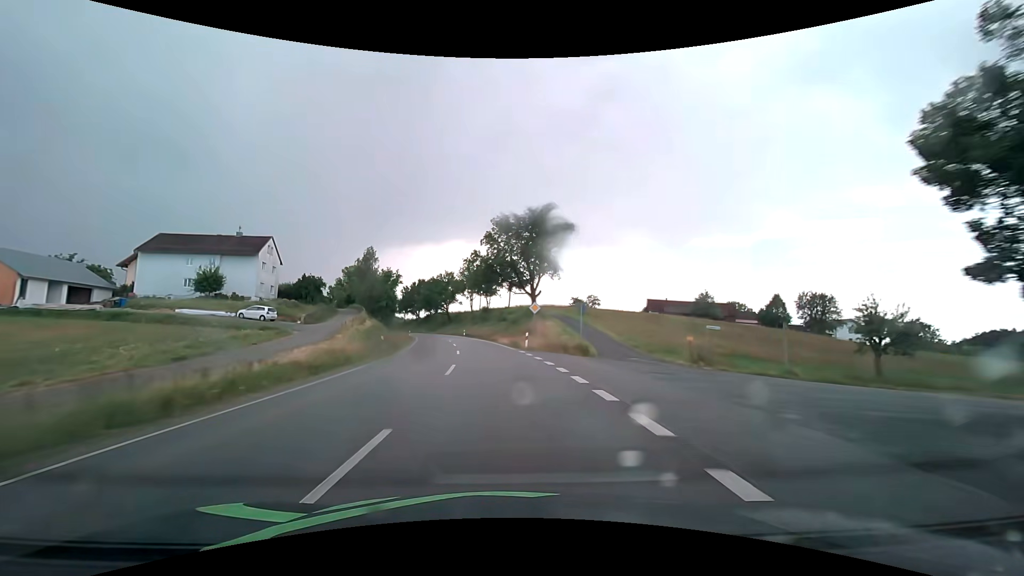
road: secondary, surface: asphalt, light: Day
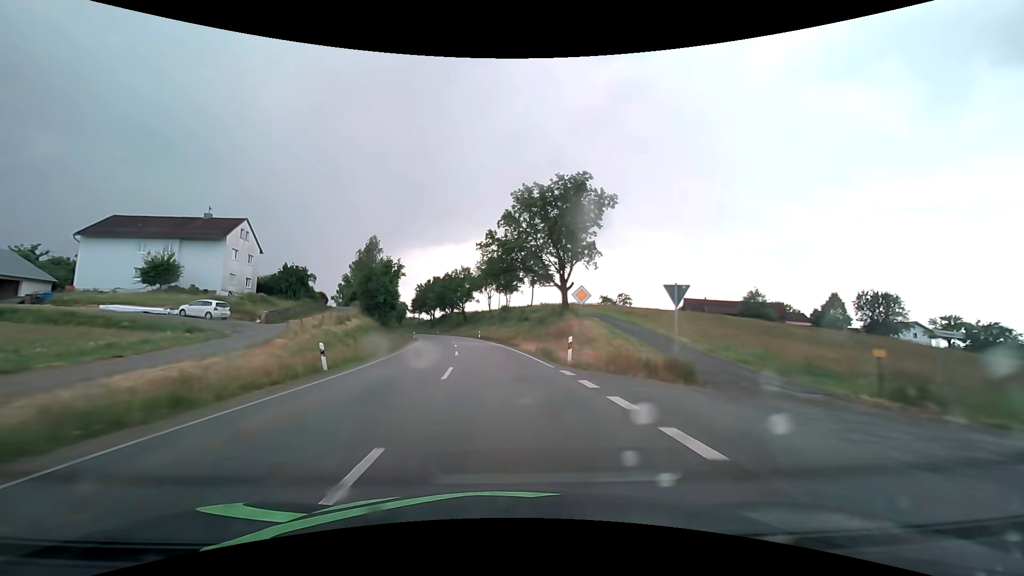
(-0.3, +13.2) m; -2°
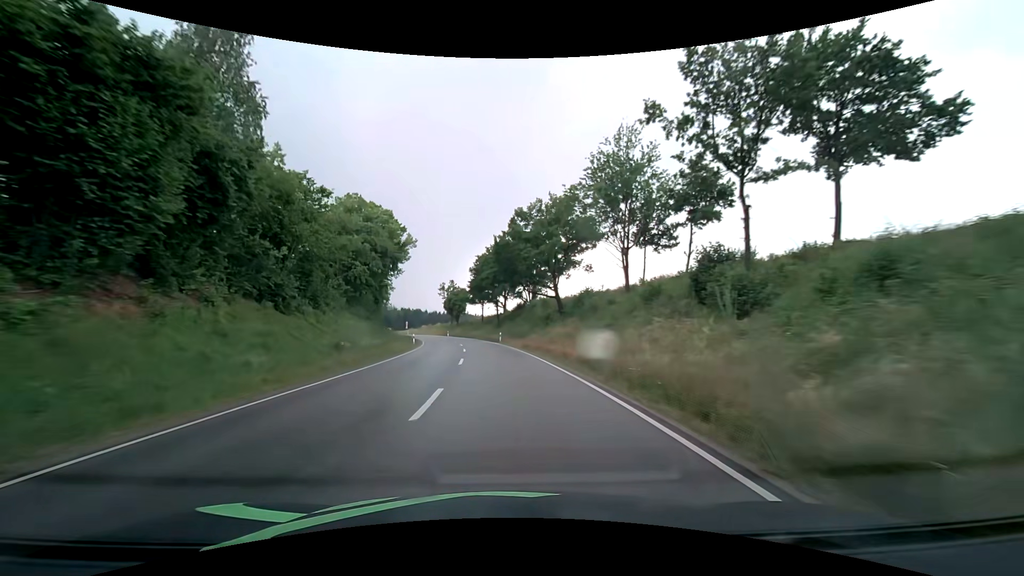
(-6.1, +66.2) m; -10°
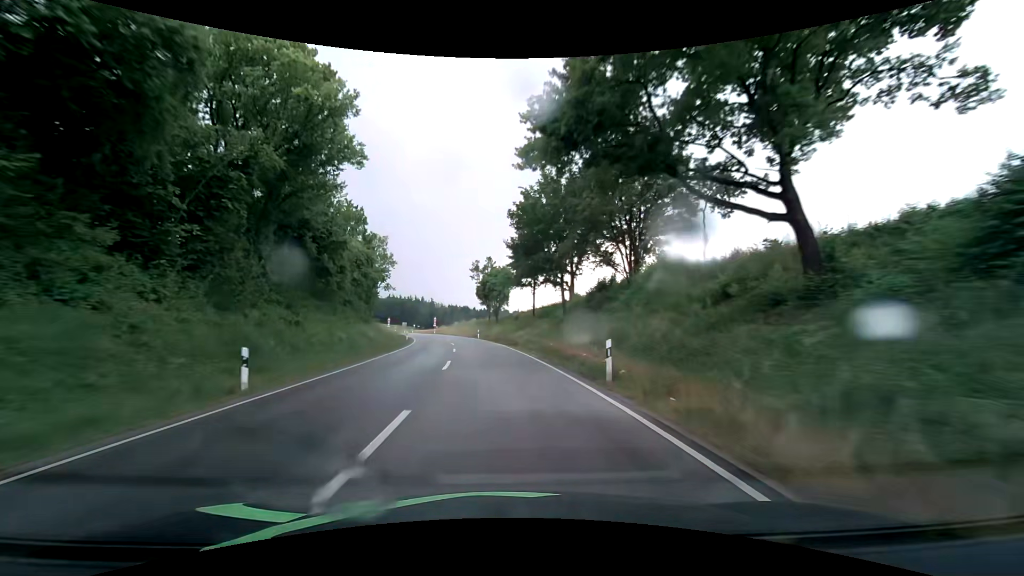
(-1.7, +39.2) m; -6°
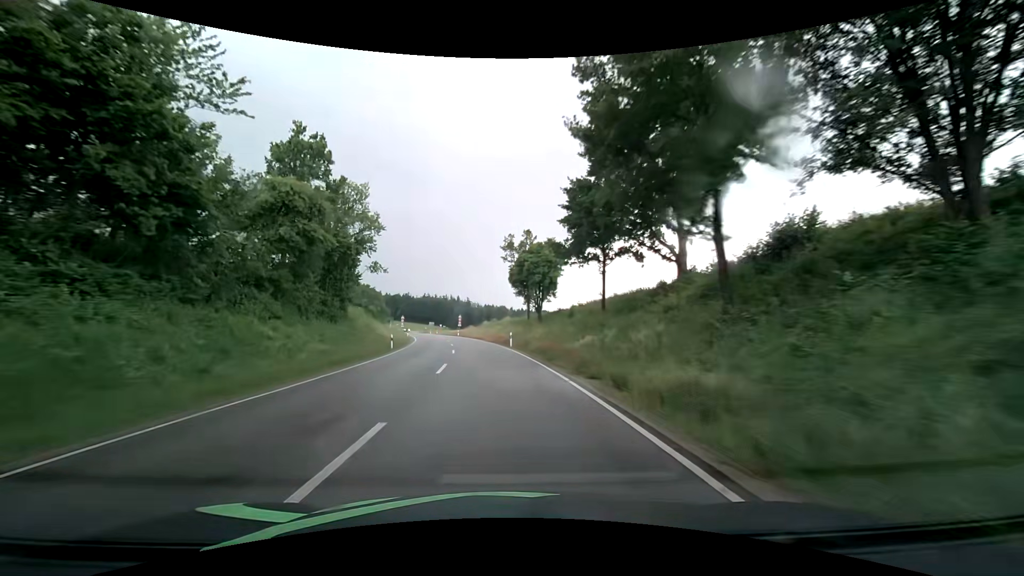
(-0.9, +24.9) m; -4°
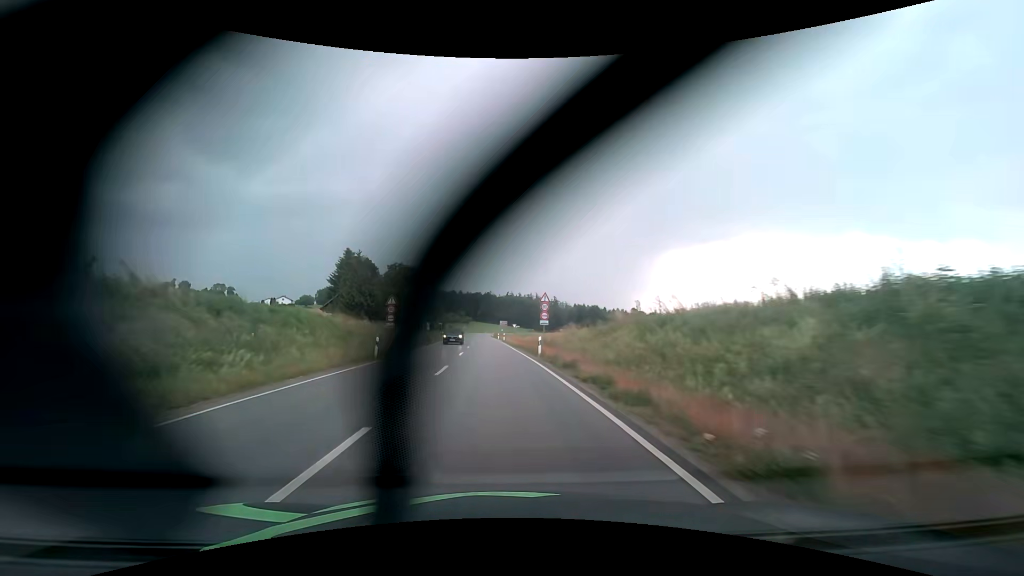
(-5.6, +60.4) m; -10°
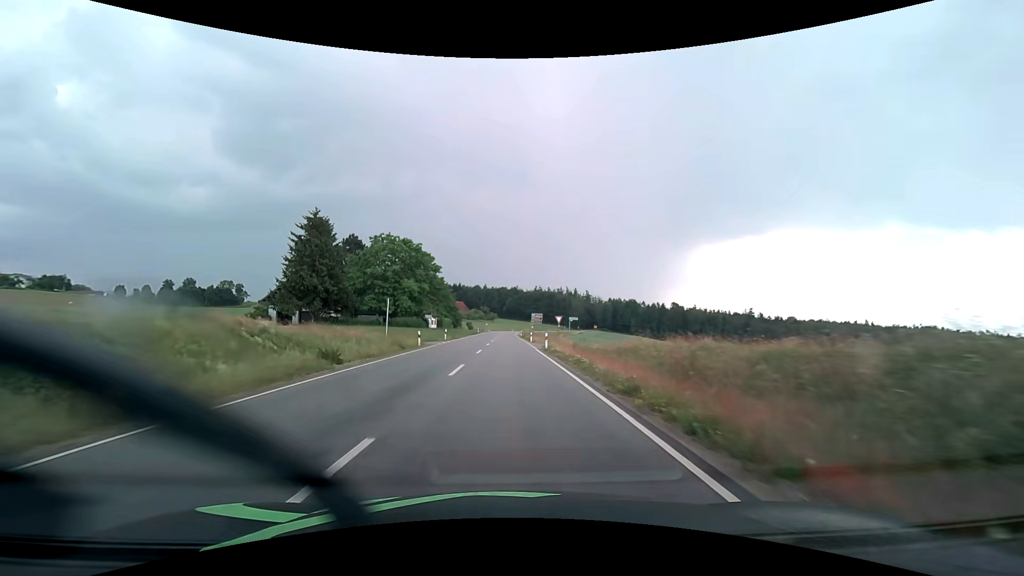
(-1.1, +36.8) m; -3°
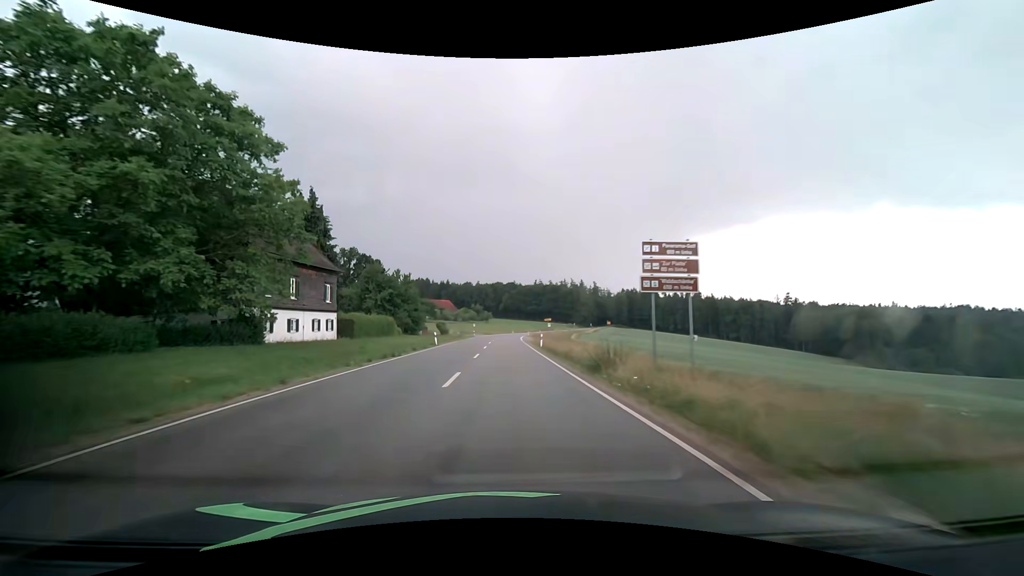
(-0.2, +62.5) m; 0°
(0, +10) (0, +20) (0, +30) (0, +40) (0, +50) (0, +60) (+1, +70) (+1, +80) (+1, +90) (+2, +100) m
